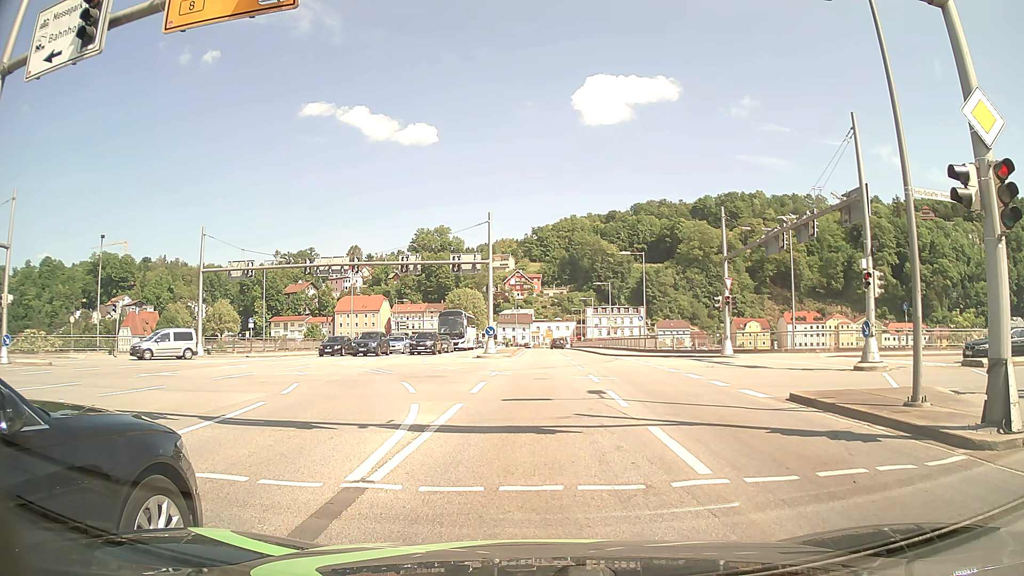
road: primary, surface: asphalt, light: Day
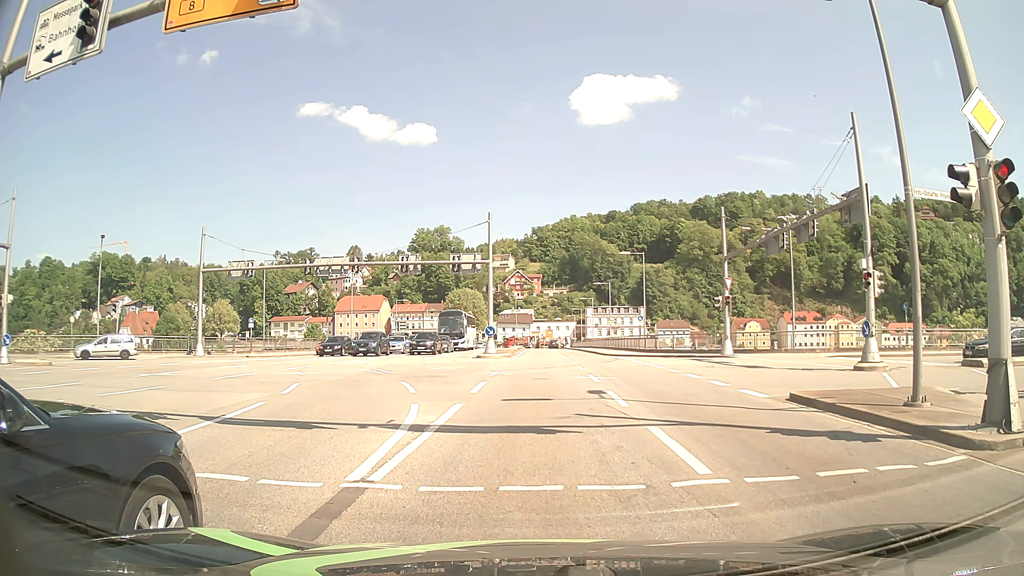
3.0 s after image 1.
(0.0, 0.0) m; 0°
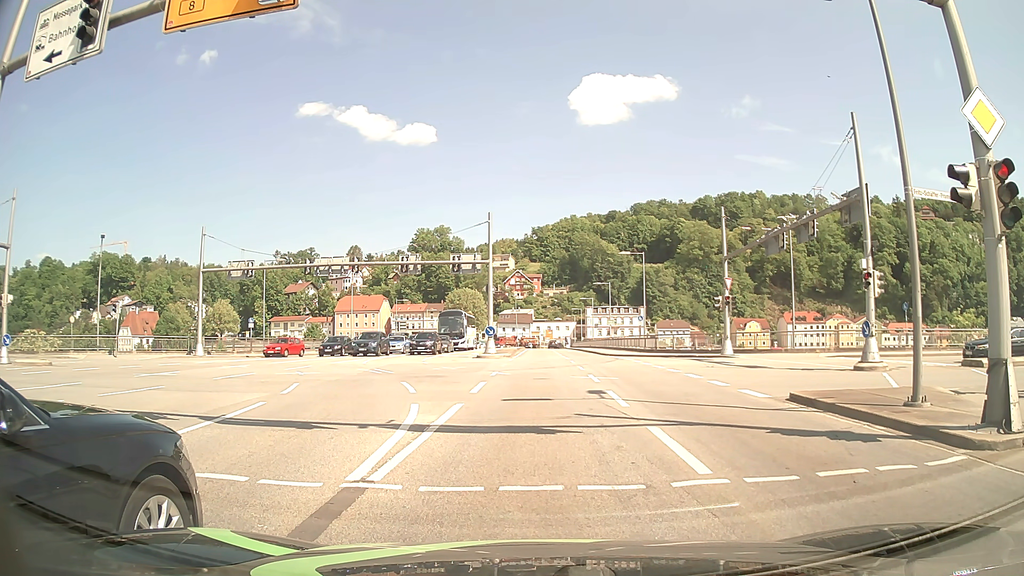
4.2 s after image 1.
(0.0, 0.0) m; 0°
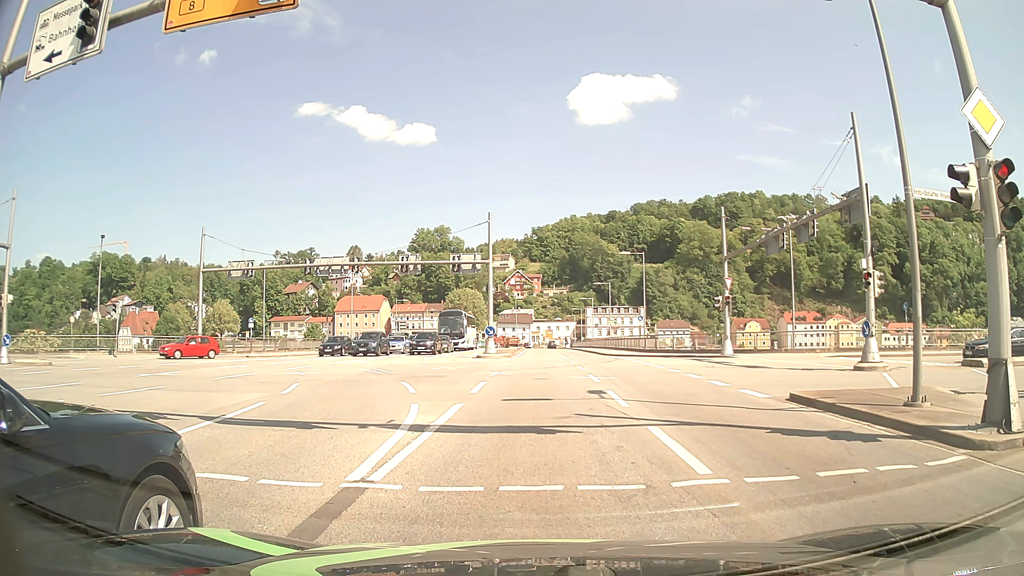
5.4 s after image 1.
(0.0, 0.0) m; 0°
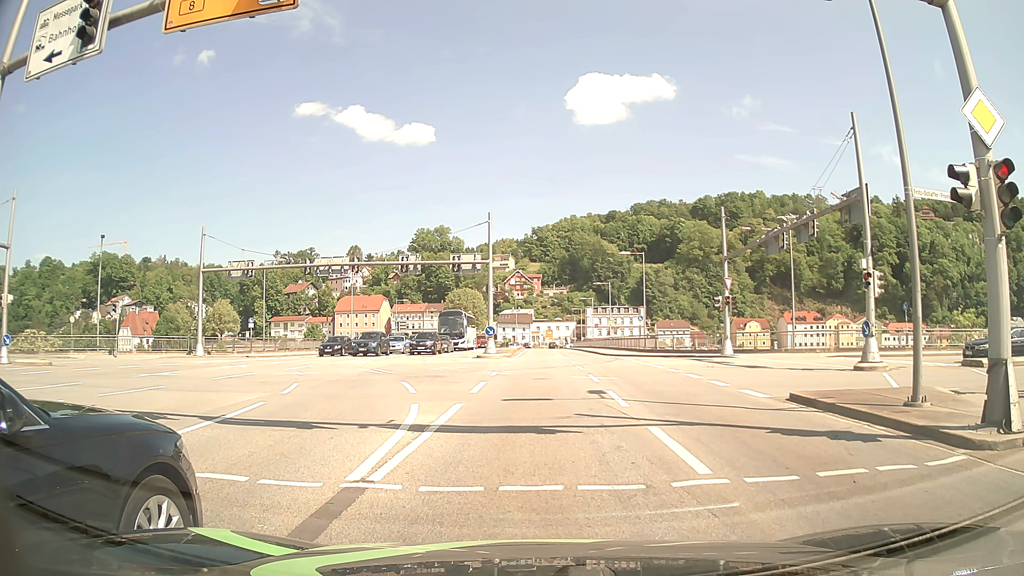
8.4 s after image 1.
(0.0, 0.0) m; 0°
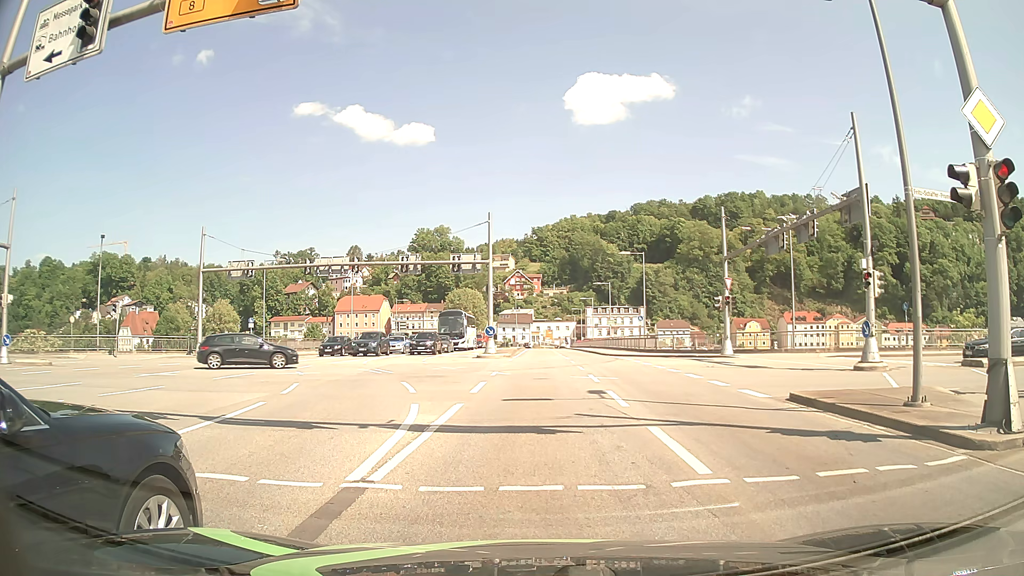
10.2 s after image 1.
(0.0, 0.0) m; 0°
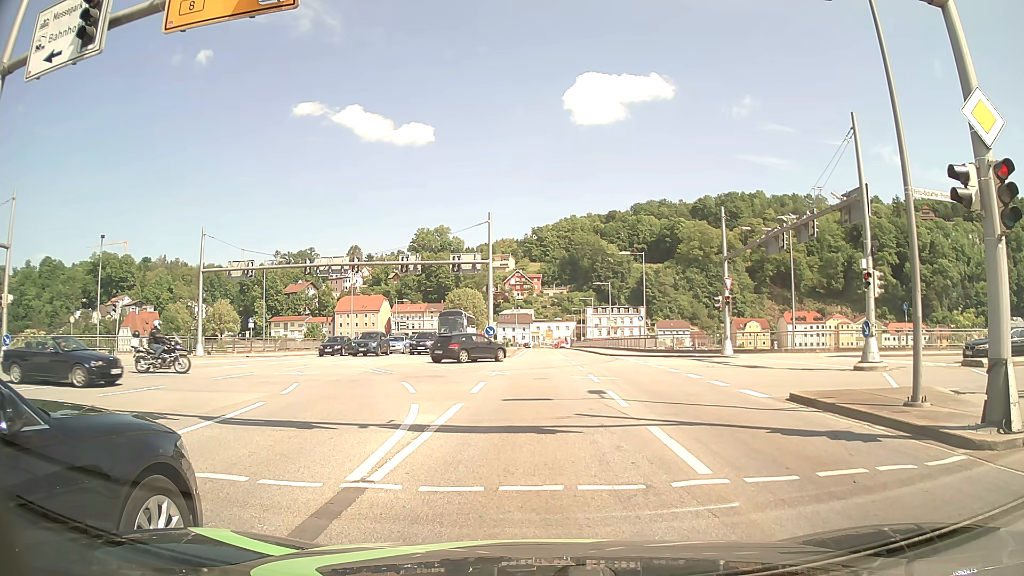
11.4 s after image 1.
(0.0, 0.0) m; 0°
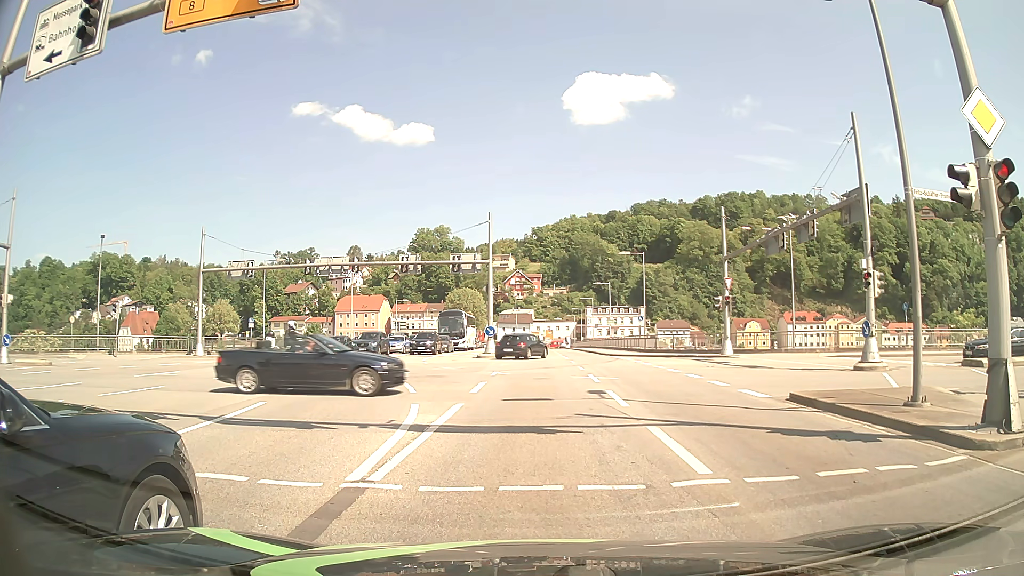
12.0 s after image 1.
(0.0, 0.0) m; 0°
(0, +10) (0, +20) (0, +30) (0, +40) (0, +50) (0, +60) (0, +70) (0, +80) (0, +90) (0, +100) m
